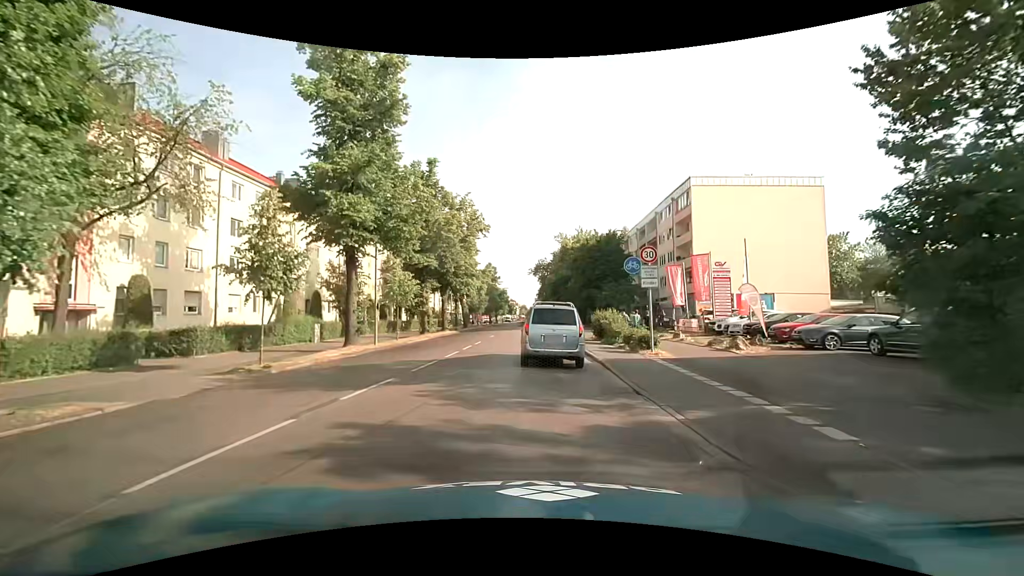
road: secondary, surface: asphalt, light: Day
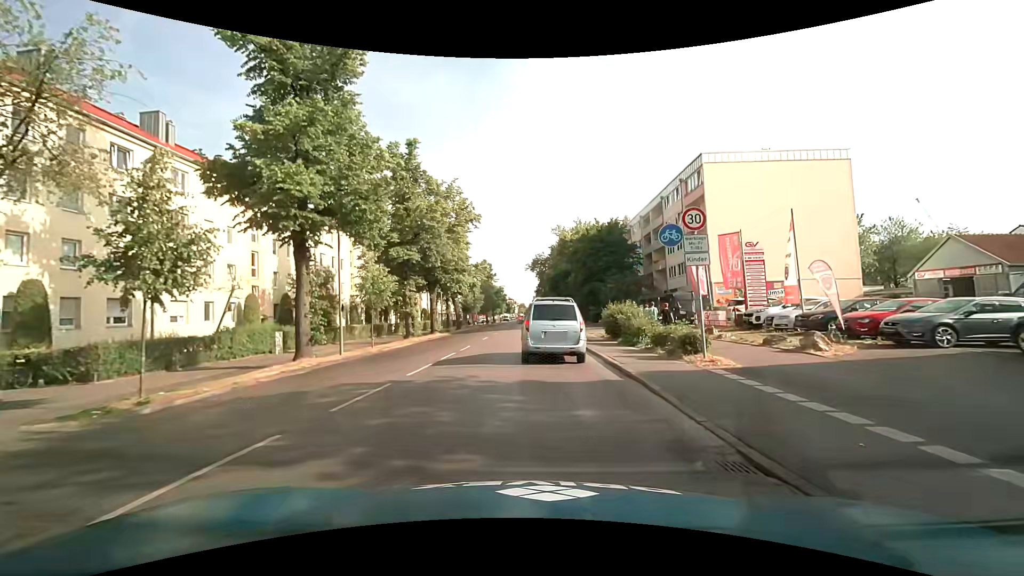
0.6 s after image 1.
(0.0, +5.3) m; 0°
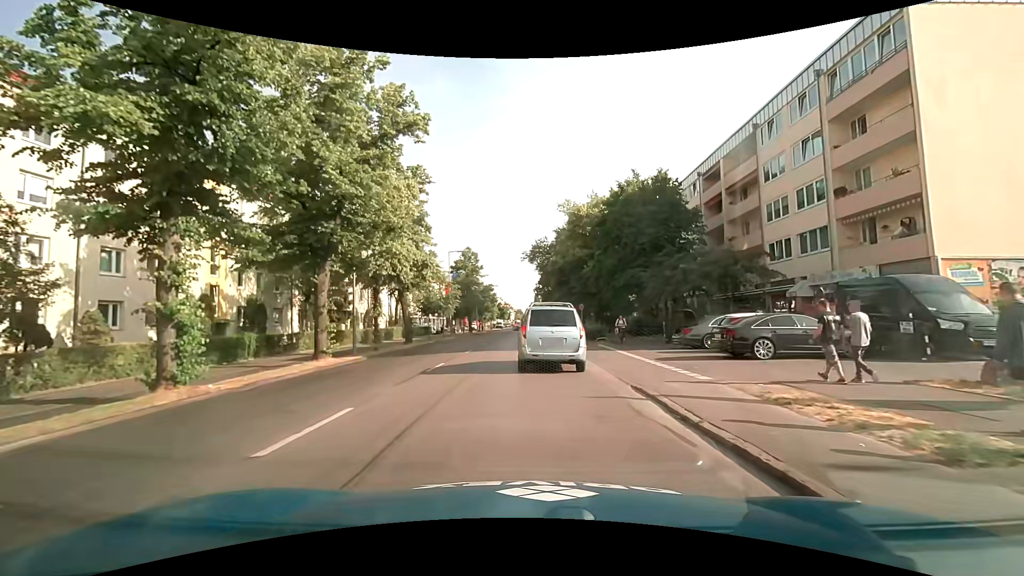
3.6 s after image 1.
(-0.2, +25.4) m; 0°
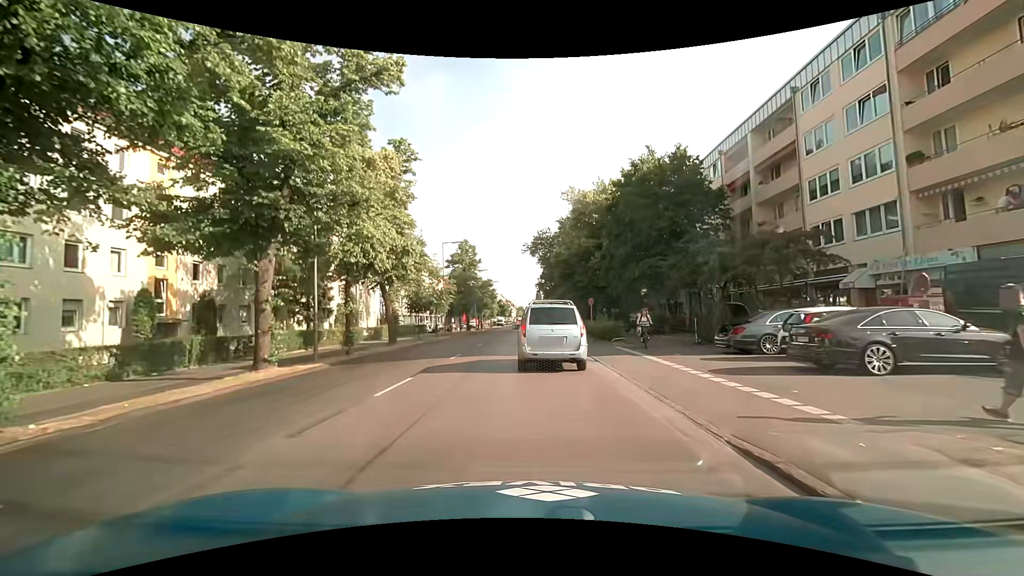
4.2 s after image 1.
(0.0, +5.0) m; 0°
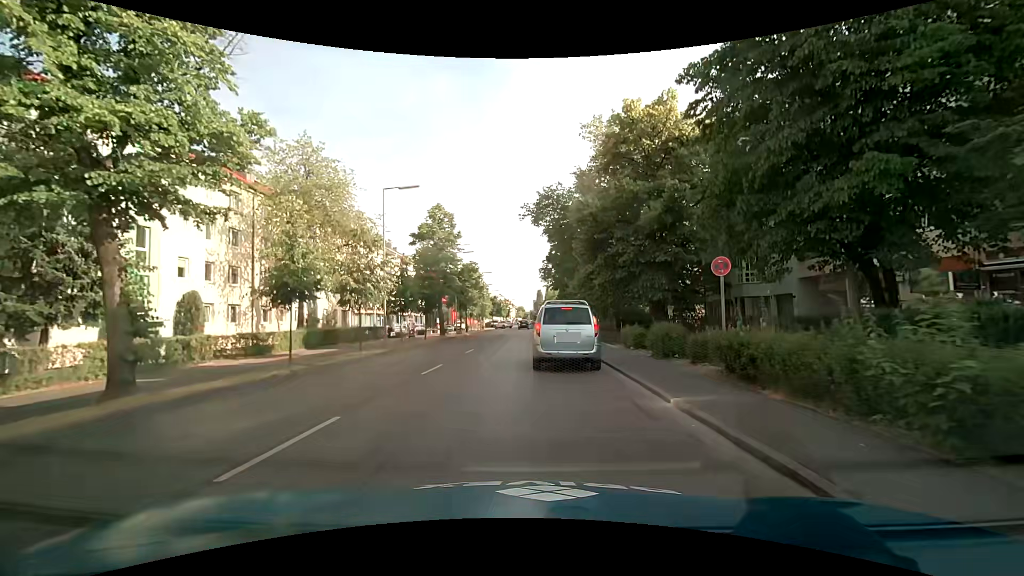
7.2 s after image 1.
(-0.1, +22.4) m; 0°
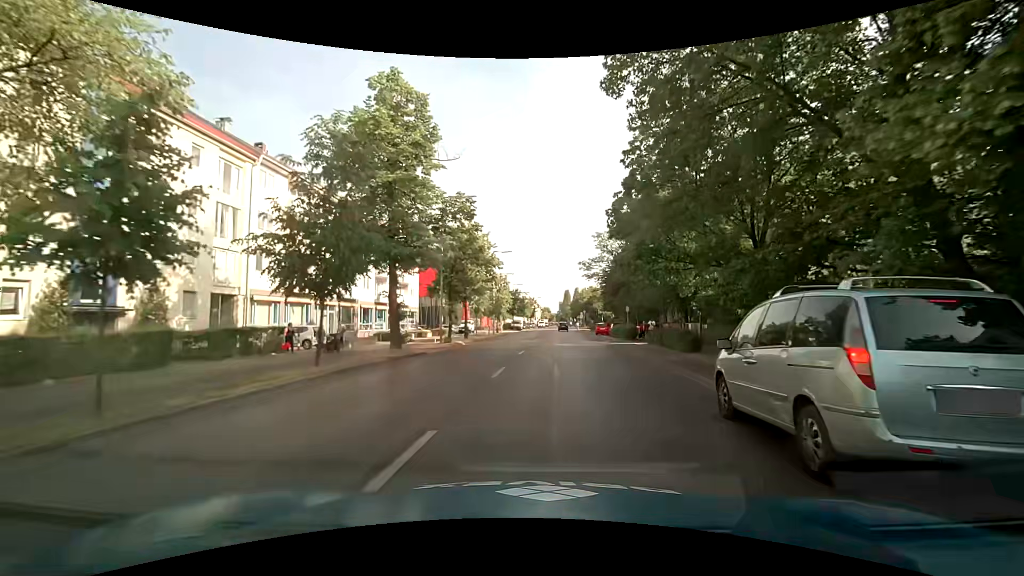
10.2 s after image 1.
(-1.6, +27.7) m; -4°
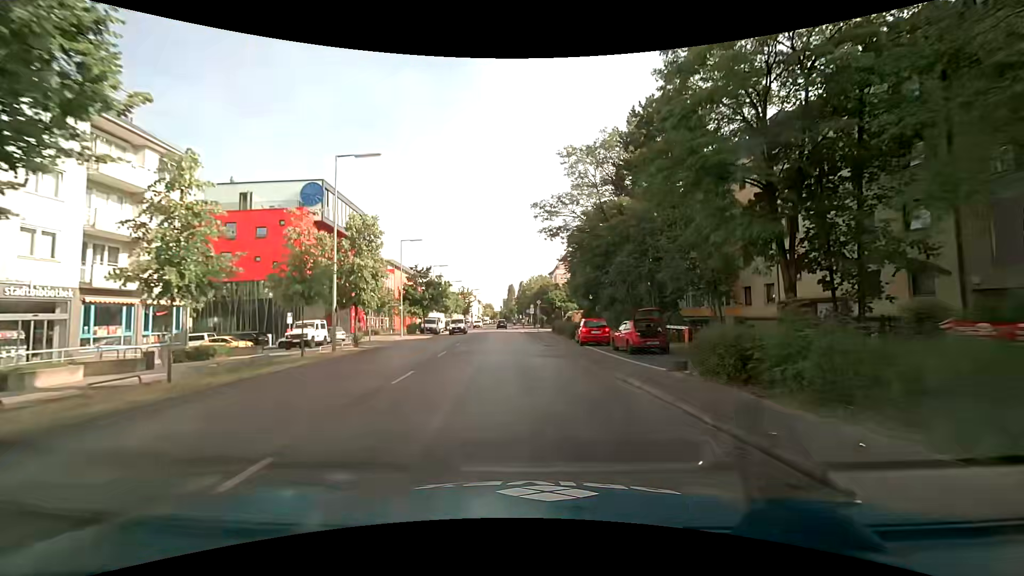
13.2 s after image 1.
(+2.4, +36.1) m; +6°
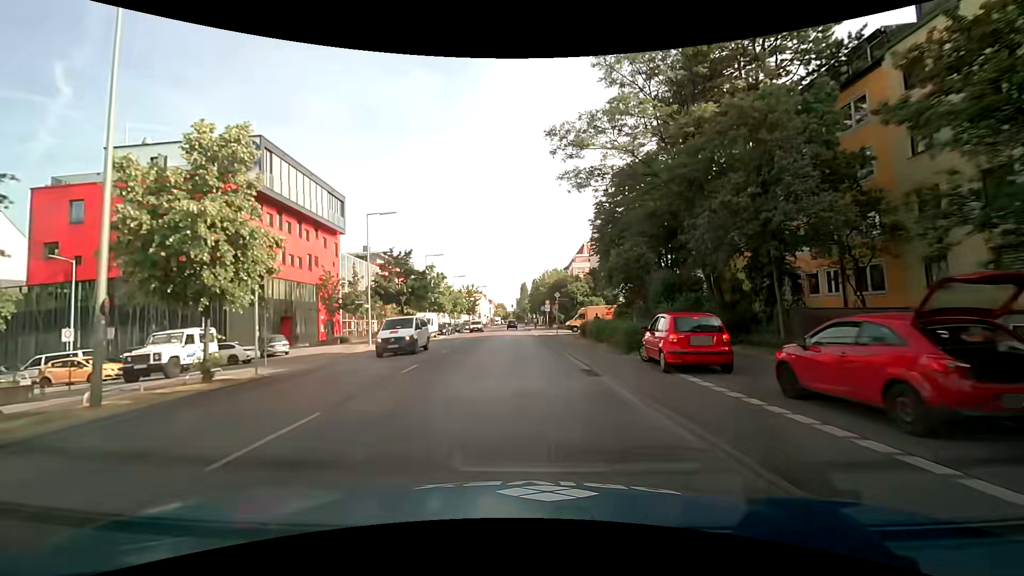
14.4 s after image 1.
(0.0, +14.8) m; -1°
(0, +10) (0, +20) (-1, +30) (-1, +40) (-2, +50) (-2, +60) (-2, +70) (-3, +80) (-3, +90) (-4, +100) m
